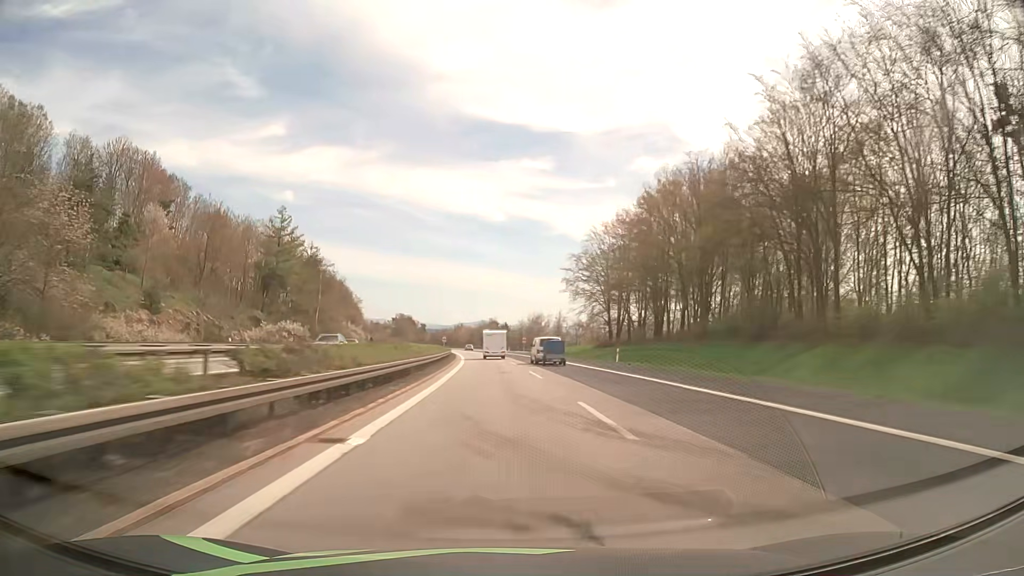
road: motorway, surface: asphalt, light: Day
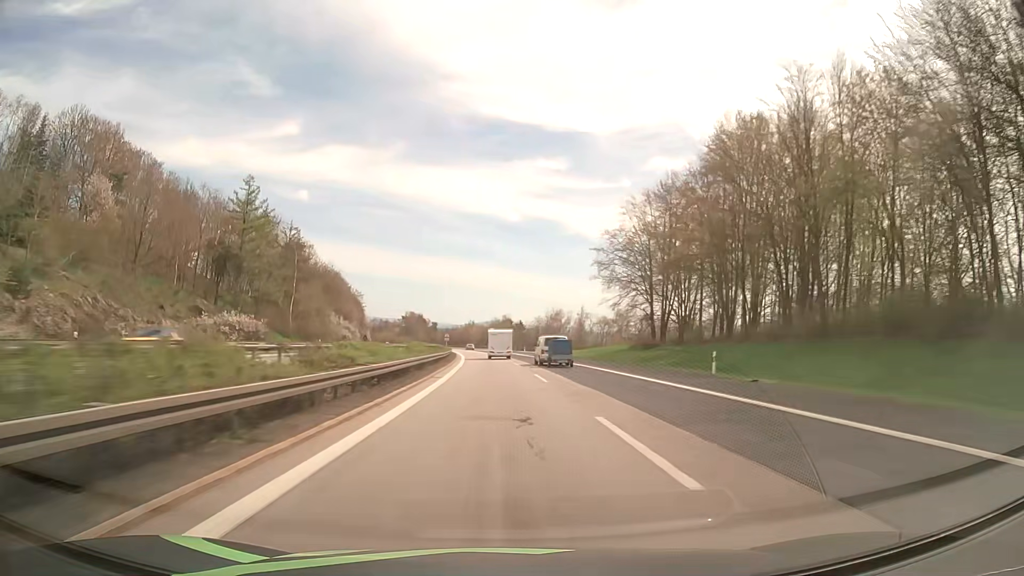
(-0.2, +21.4) m; -1°
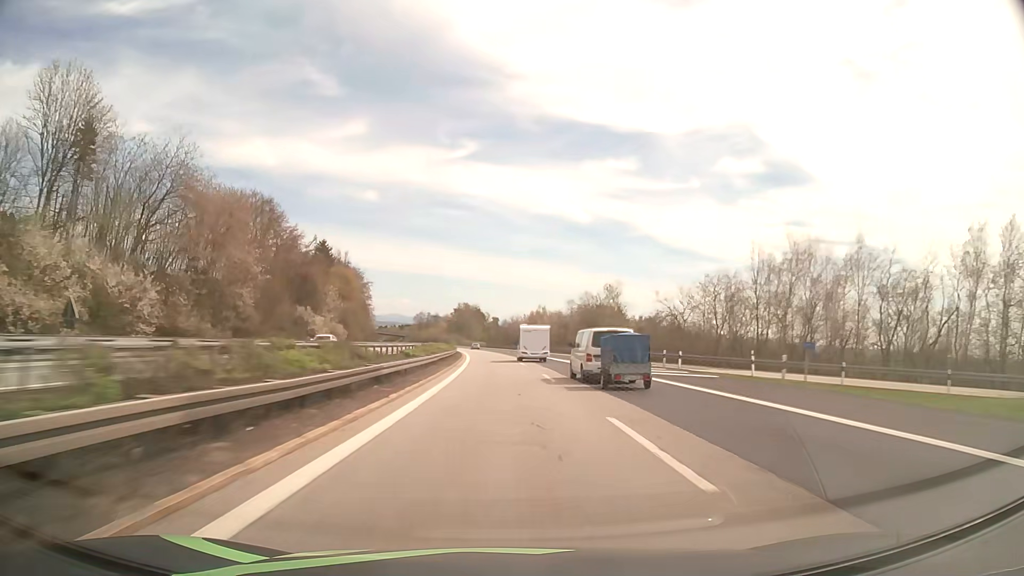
(-5.6, +107.3) m; -6°
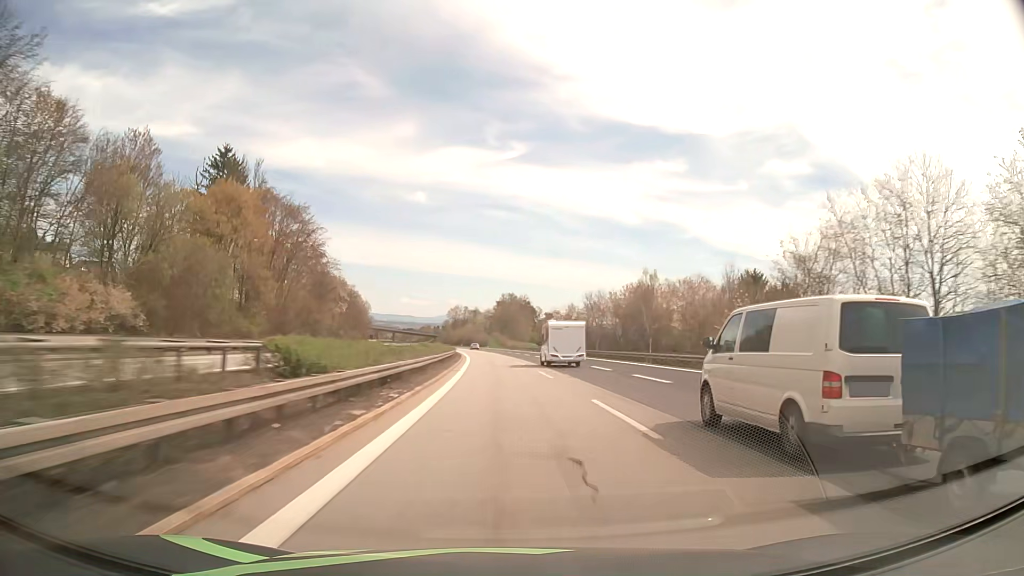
(-3.4, +86.5) m; -4°
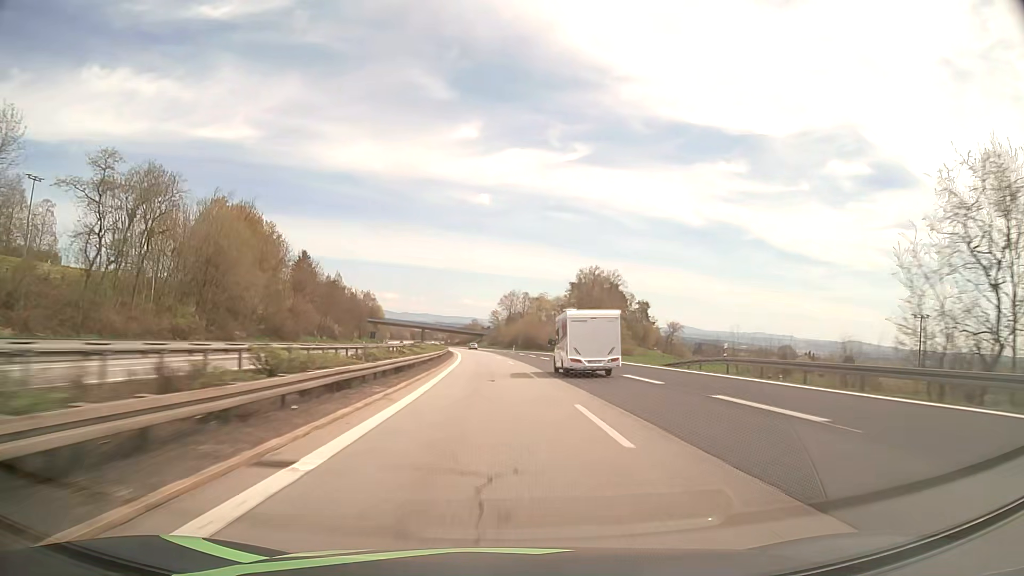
(-4.6, +108.0) m; -5°
(0, +10) (0, +20) (0, +30) (-1, +40) (-1, +50) (-2, +60) (-2, +70) (-3, +80) (-4, +90) (-5, +100) m
